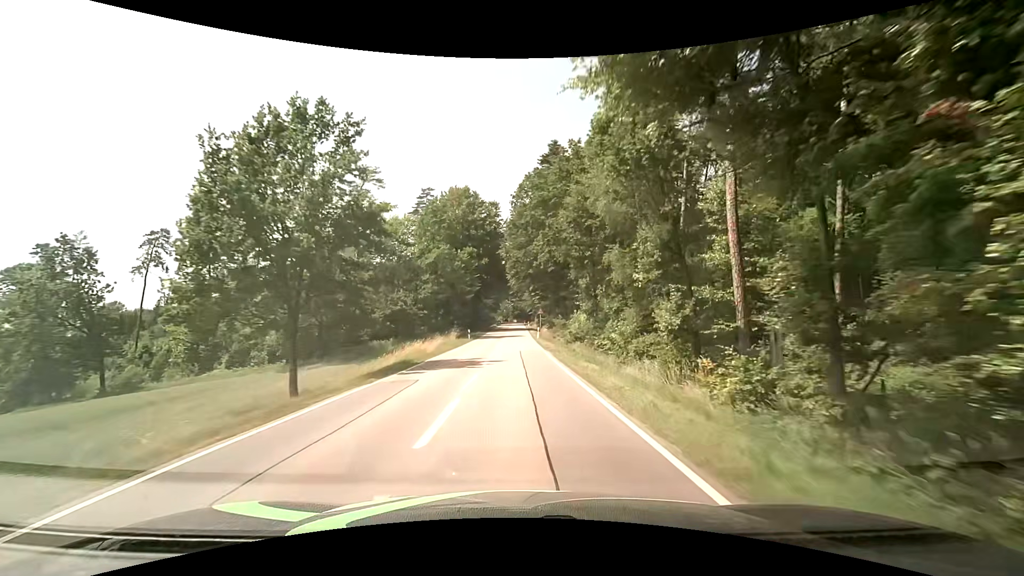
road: secondary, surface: asphalt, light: Day
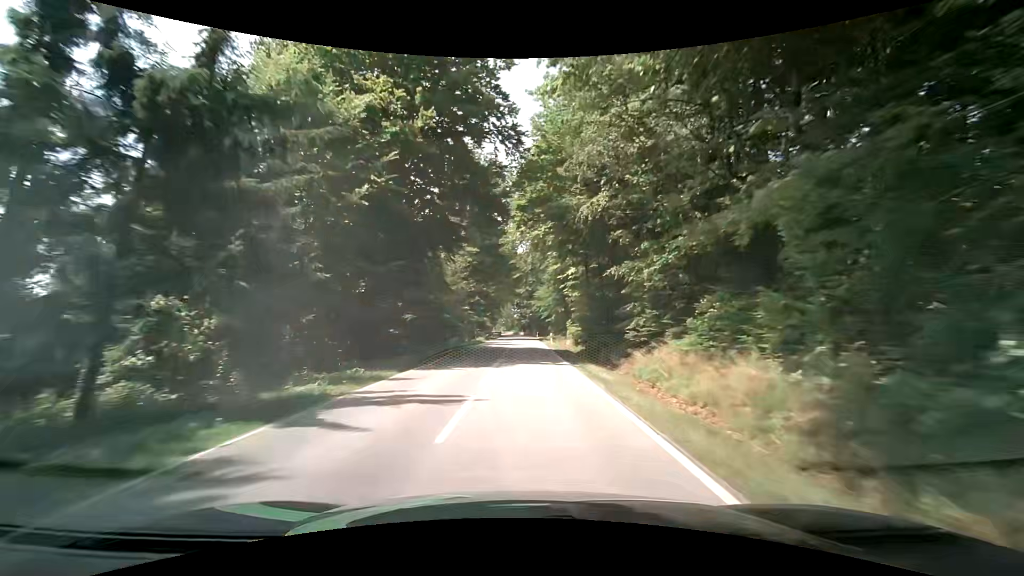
(-0.3, +53.4) m; -1°
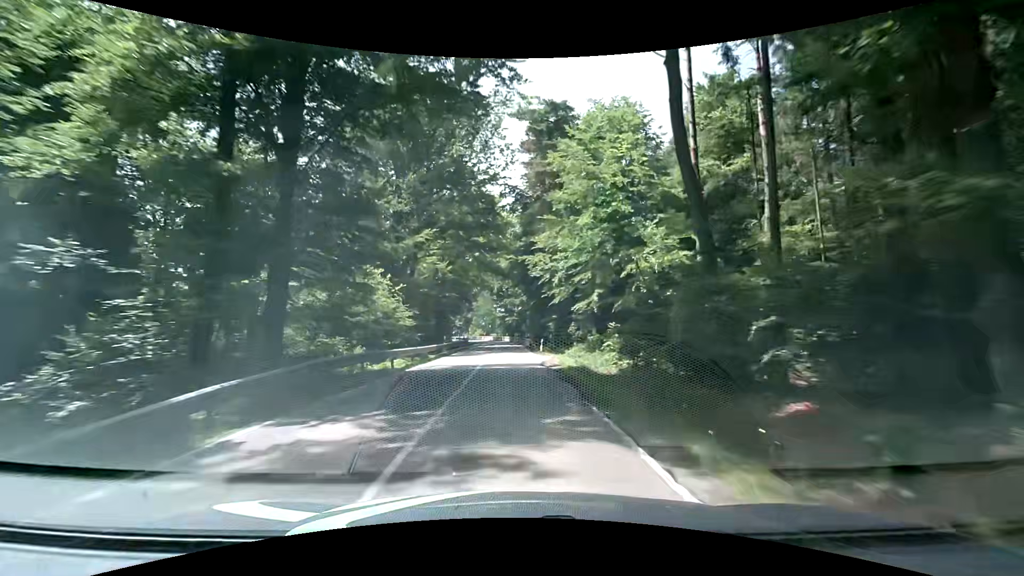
(+0.9, +51.8) m; +2°
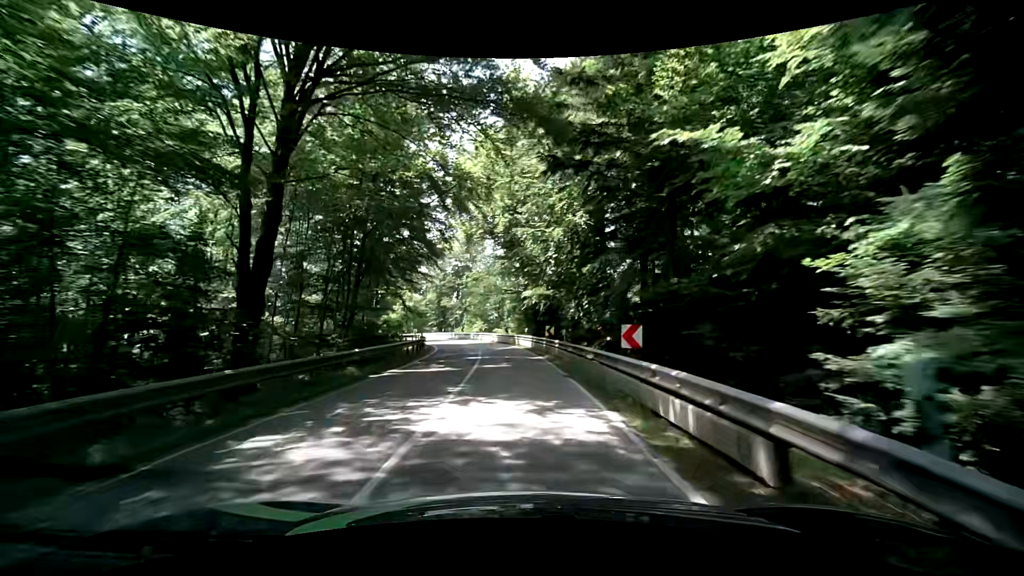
(-0.6, +47.8) m; -2°
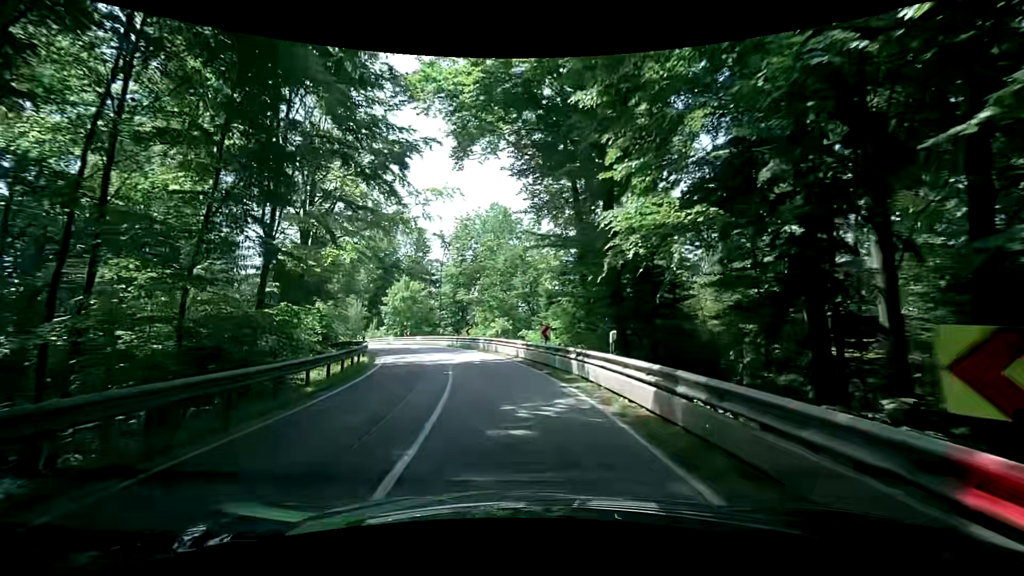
(-0.7, +23.7) m; -4°
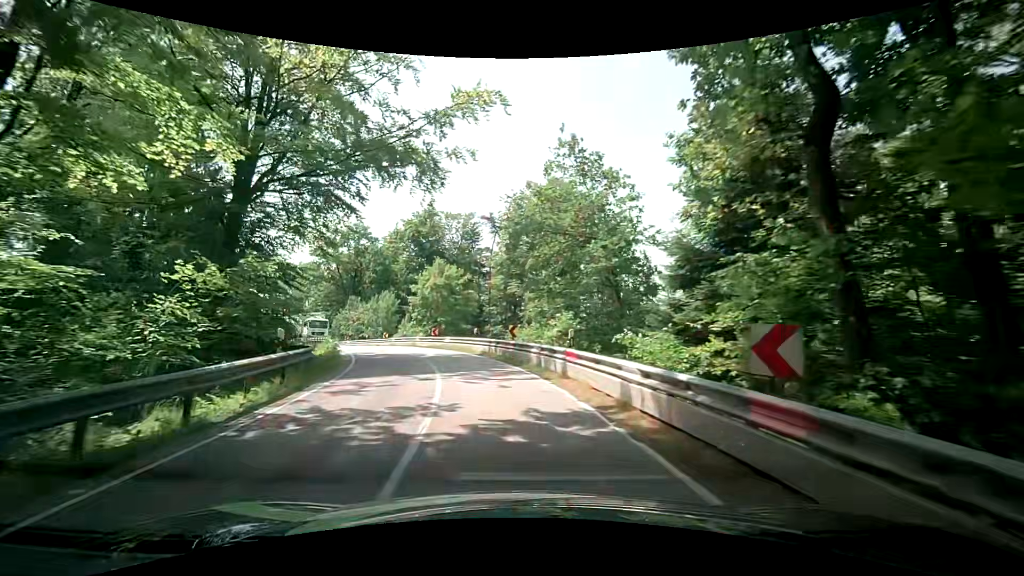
(-0.5, +13.5) m; -6°
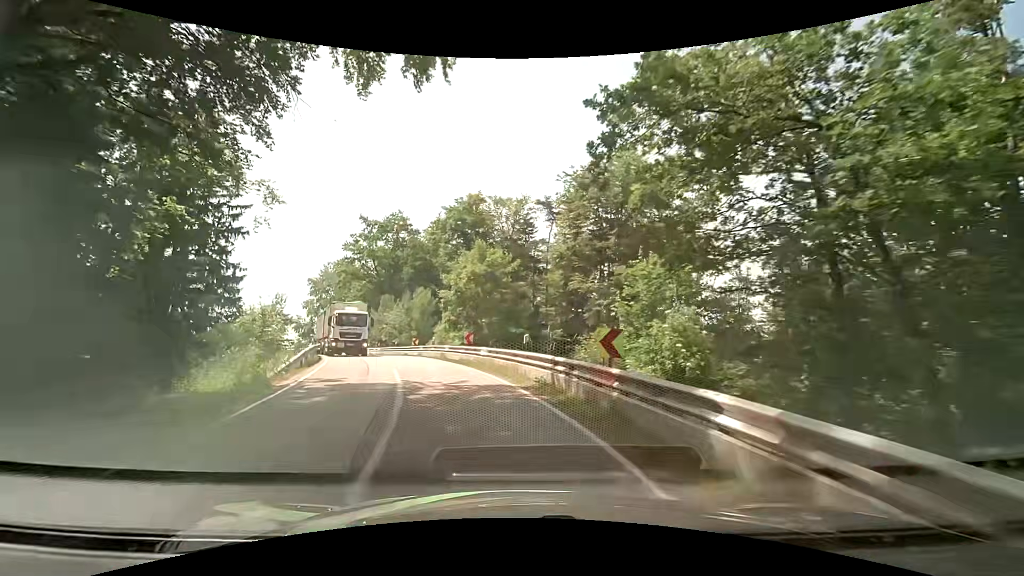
(-0.5, +11.7) m; -7°
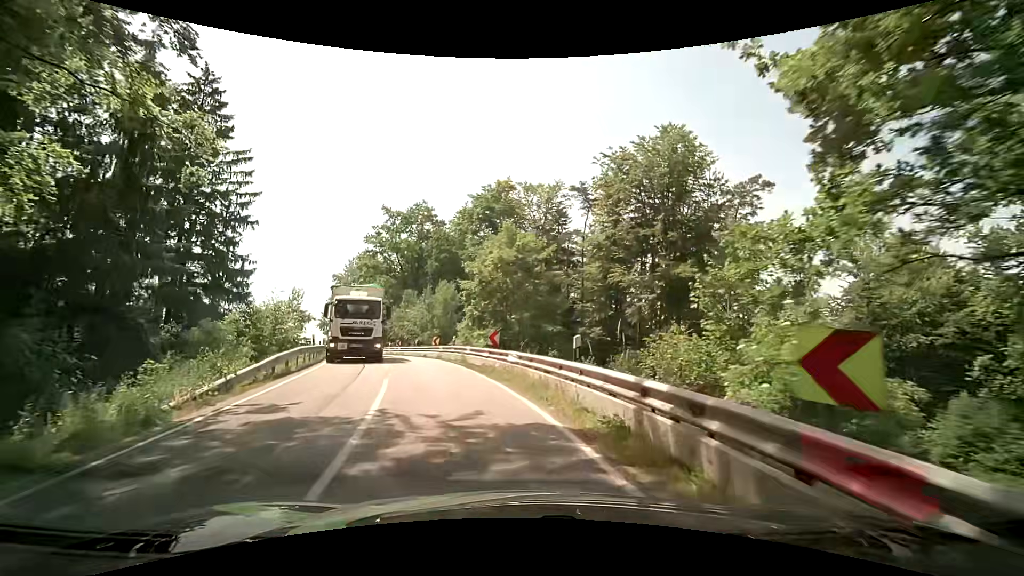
(-0.1, +5.2) m; -3°
(-1, +10) (-3, +20) (-6, +29) (-9, +39) (-13, +48) (-17, +57) (-22, +66) (-27, +75) (-32, +83) (-38, +91) m
